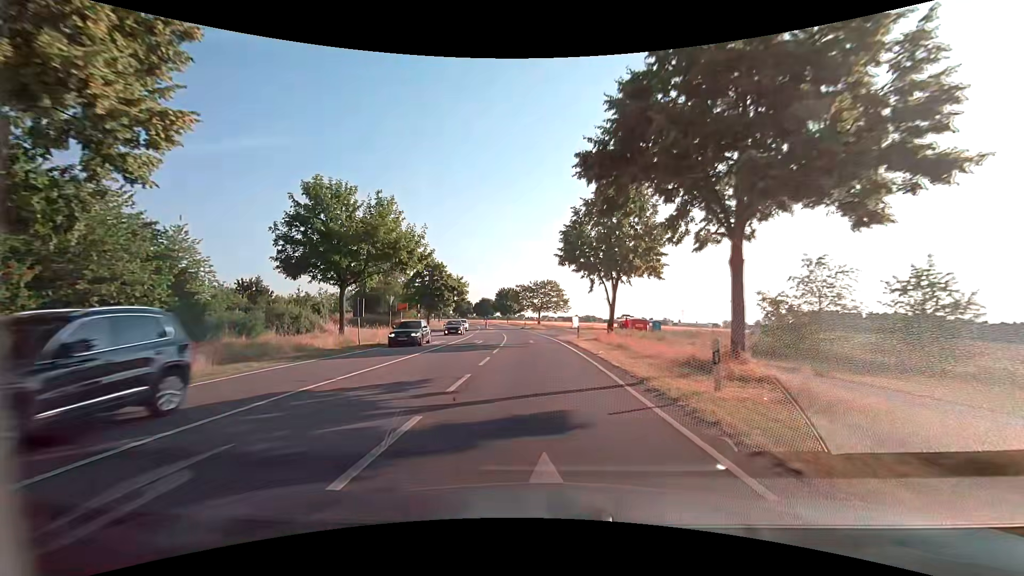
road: secondary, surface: asphalt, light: Day
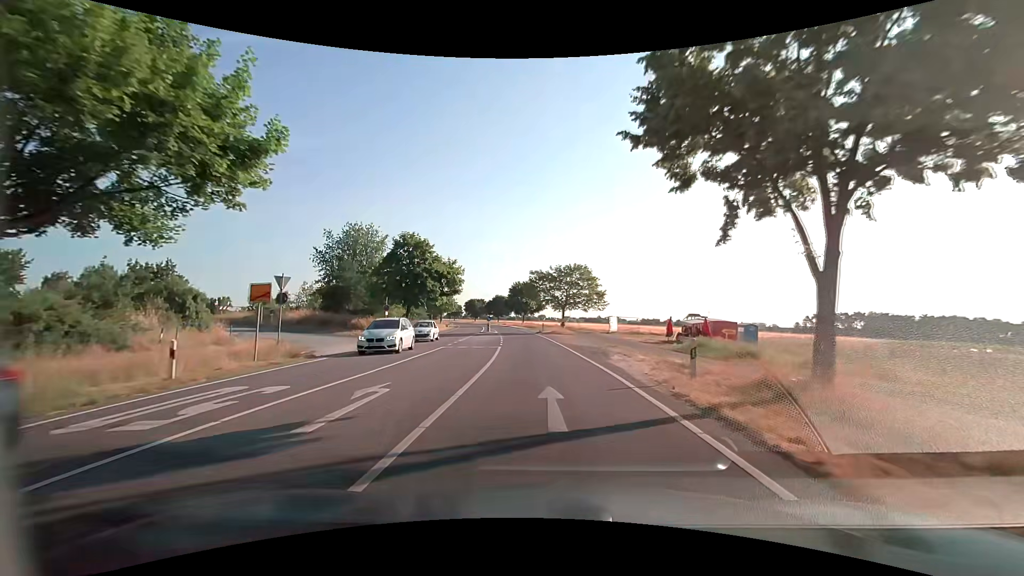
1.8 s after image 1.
(-0.5, +22.8) m; -2°
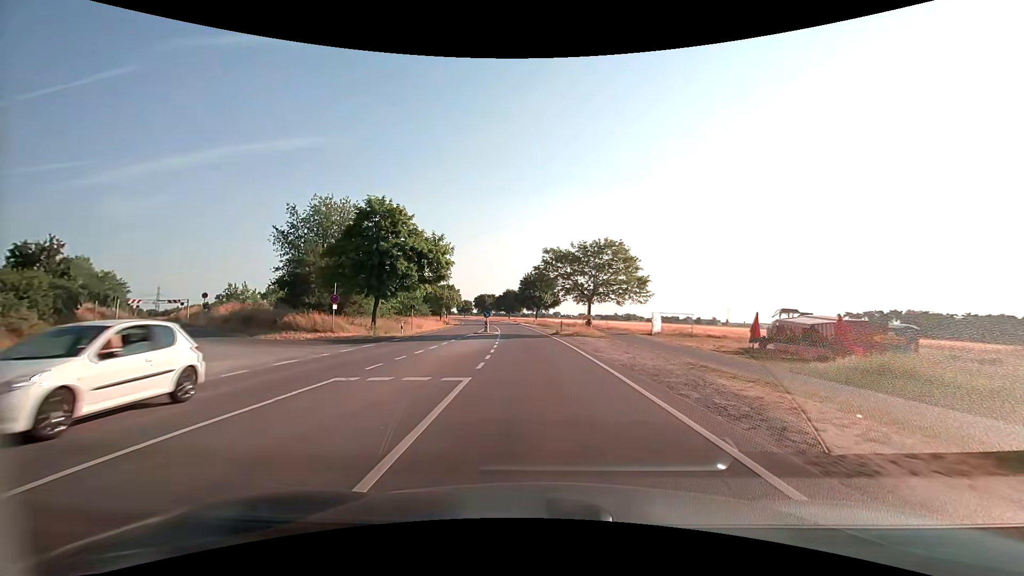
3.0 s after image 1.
(-0.3, +15.2) m; -2°
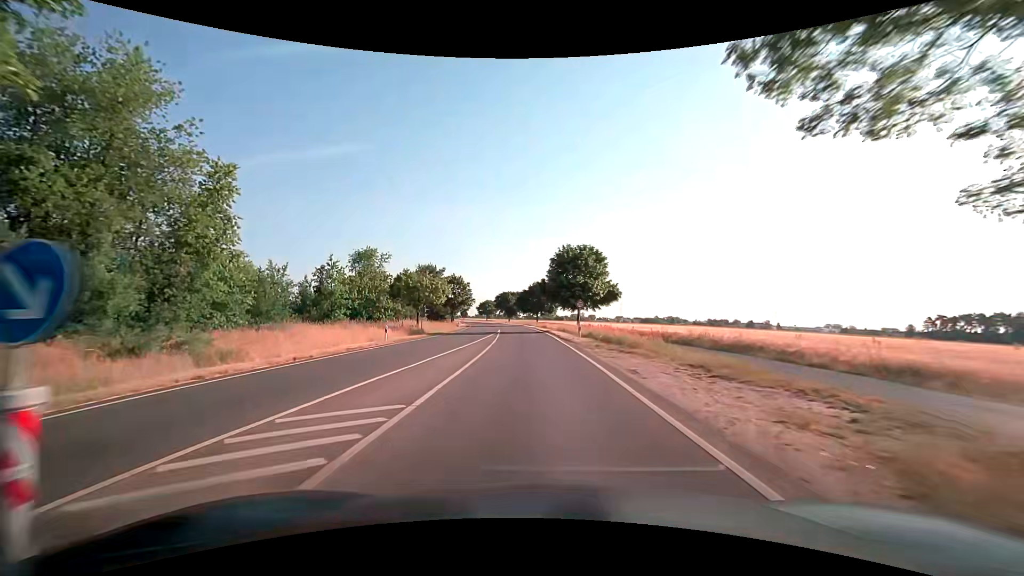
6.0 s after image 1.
(-1.4, +38.6) m; -4°
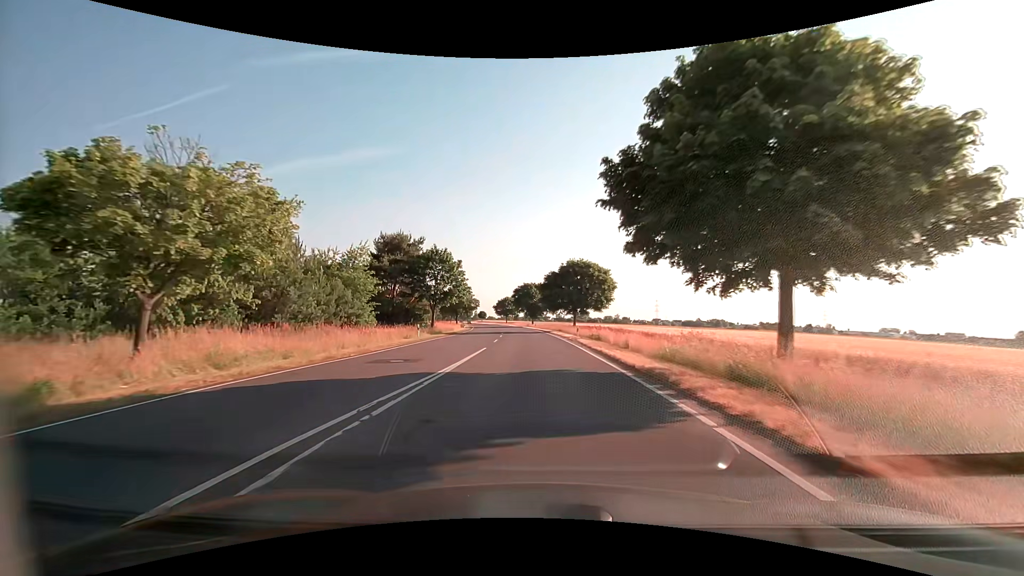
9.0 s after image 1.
(-1.2, +42.9) m; -3°
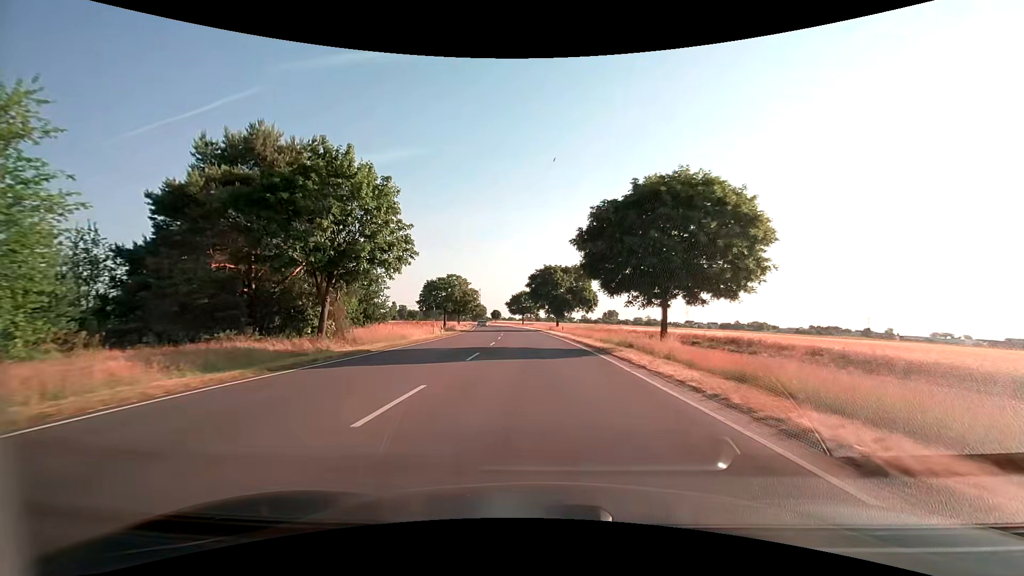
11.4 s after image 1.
(-1.0, +37.8) m; -3°
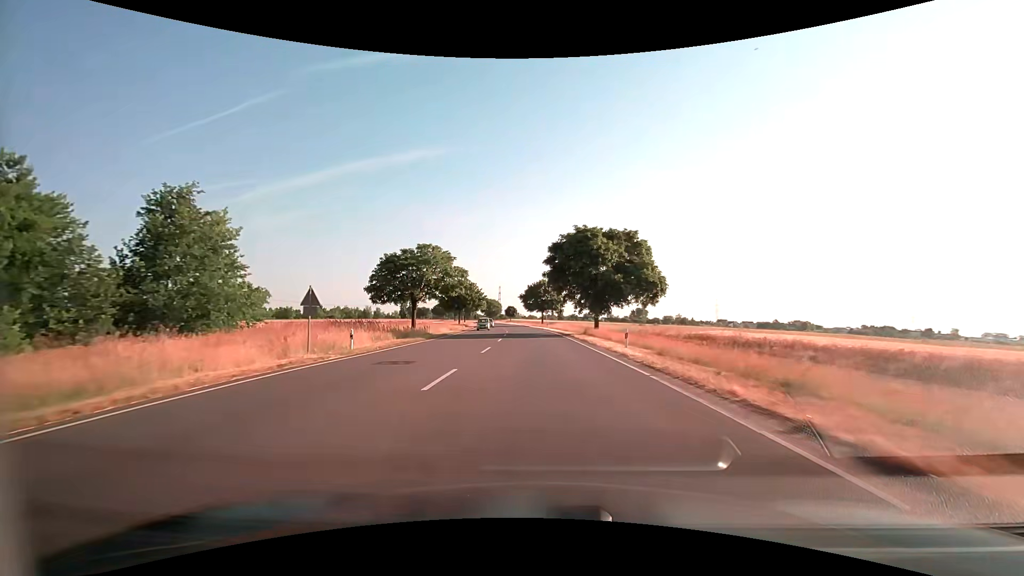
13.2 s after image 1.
(-0.7, +30.1) m; -3°
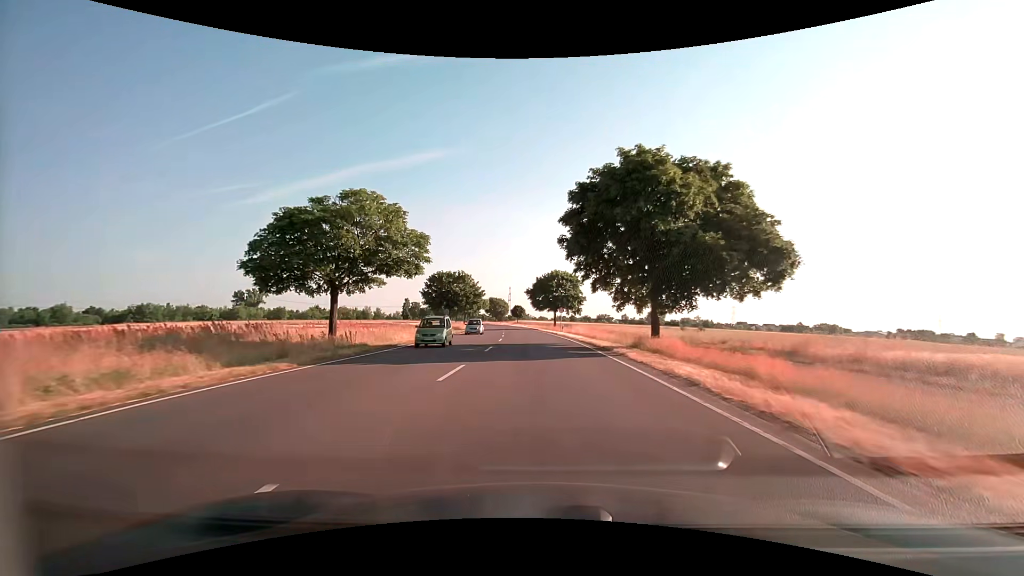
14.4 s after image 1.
(-0.1, +20.9) m; -1°
(0, +10) (0, +20) (0, +30) (-1, +40) (-2, +50) (-2, +60) (-3, +70) (-4, +80) (-5, +90) (-6, +100) m
